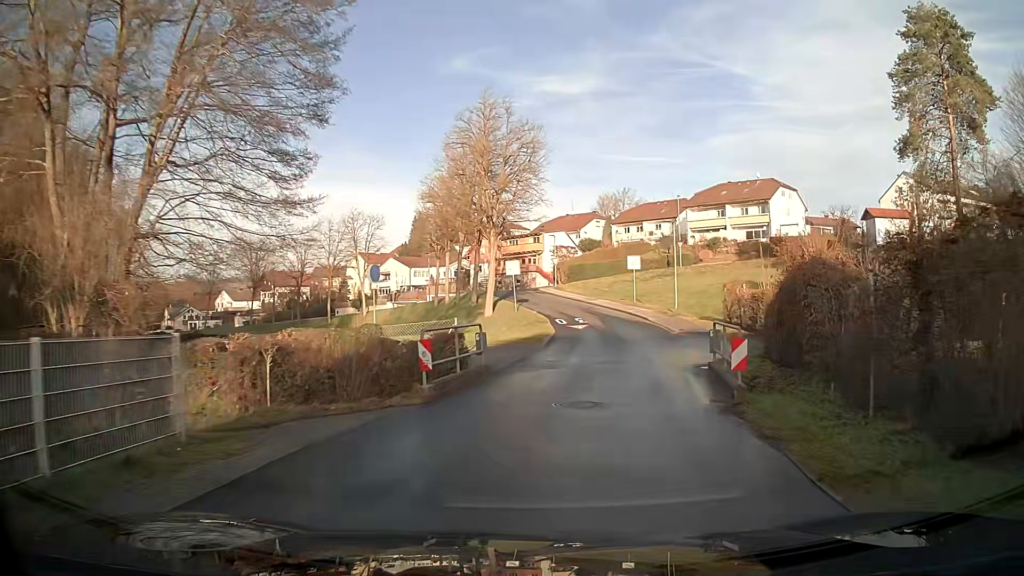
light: Day
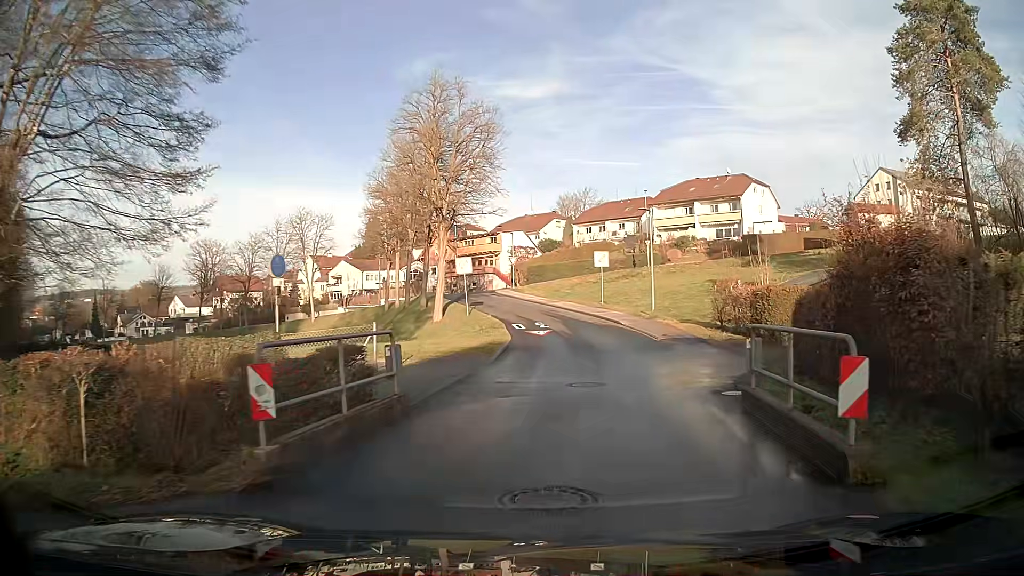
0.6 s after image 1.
(+0.1, +5.2) m; +3°
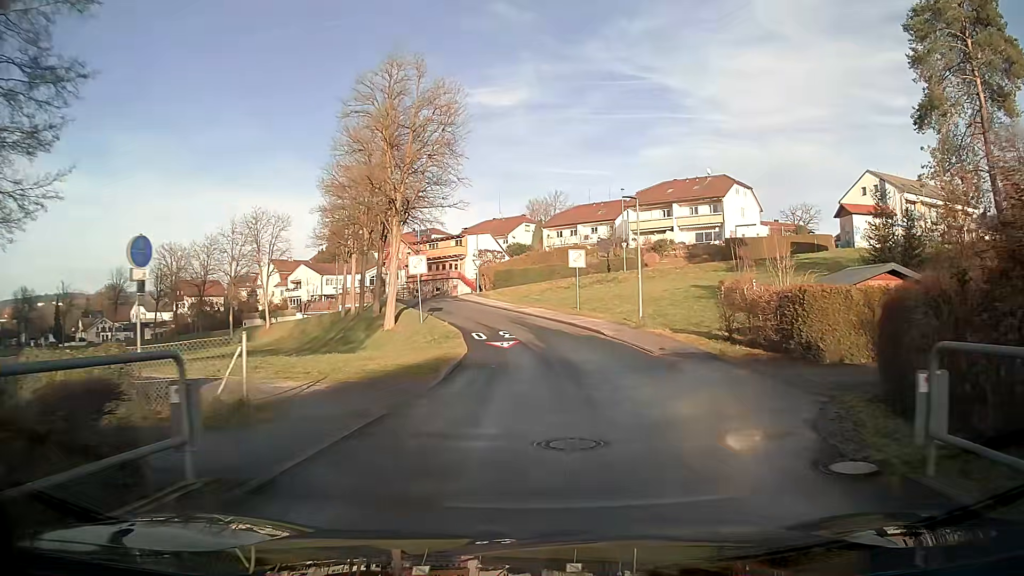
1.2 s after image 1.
(+0.1, +5.3) m; +2°
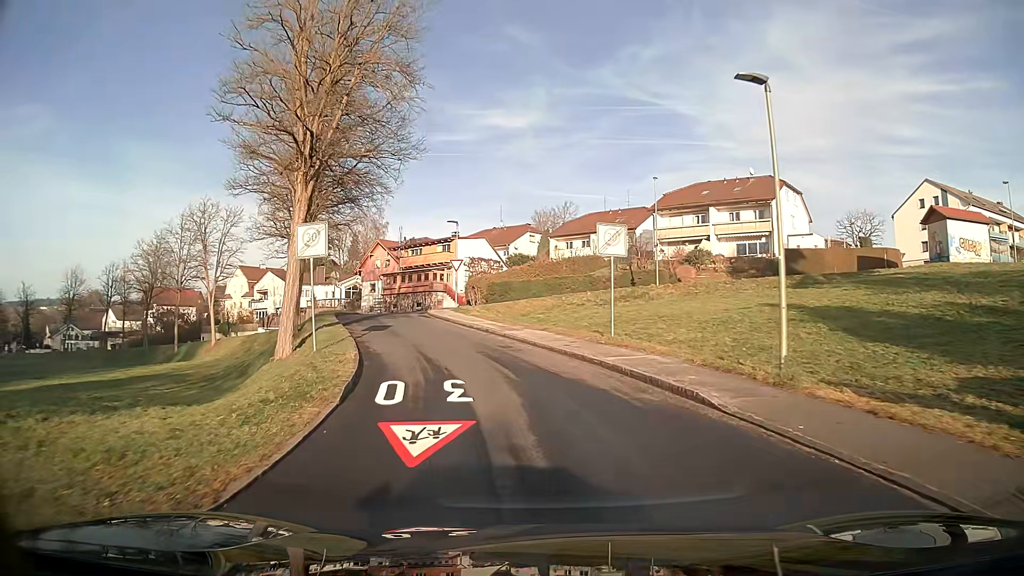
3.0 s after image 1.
(+0.1, +15.8) m; -2°
(-1, +10) (-2, +20) (-5, +29) (-7, +39) (-5, +49) (+4, +53) (+14, +51) (+24, +49) (+34, +48) (+44, +49) m
